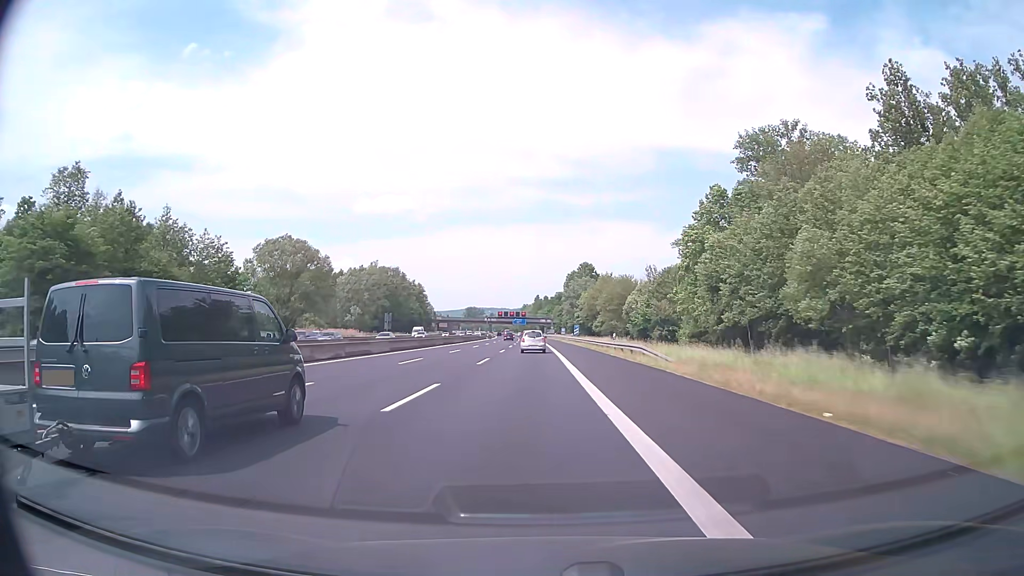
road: motorway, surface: asphalt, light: Day
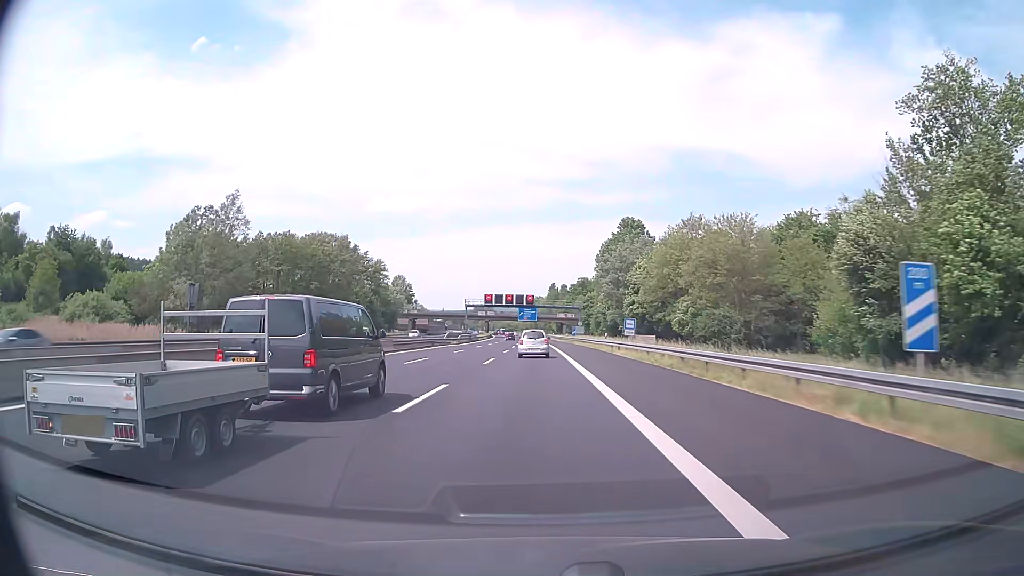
(-1.3, +90.3) m; -1°
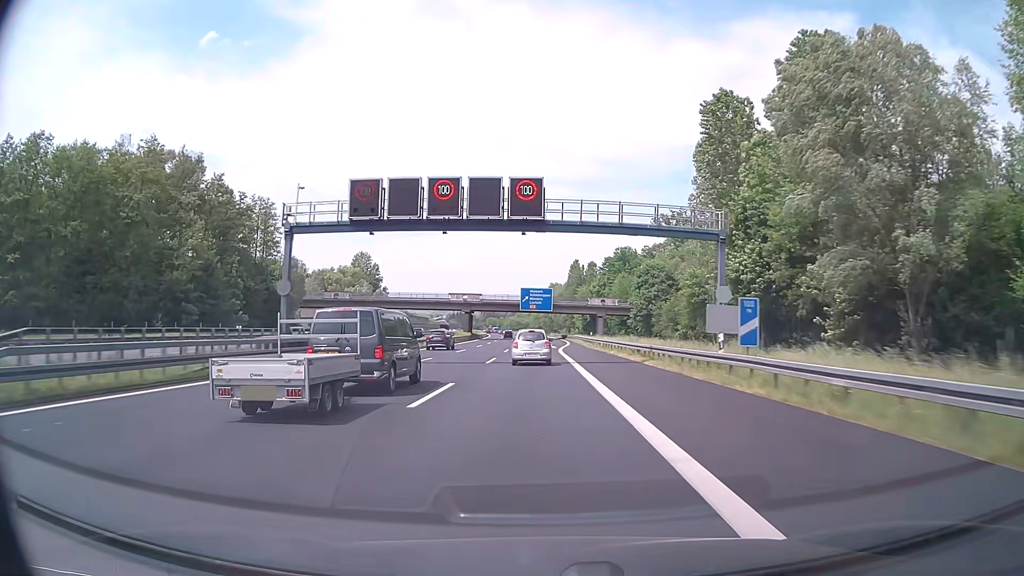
(-0.7, +89.5) m; -1°
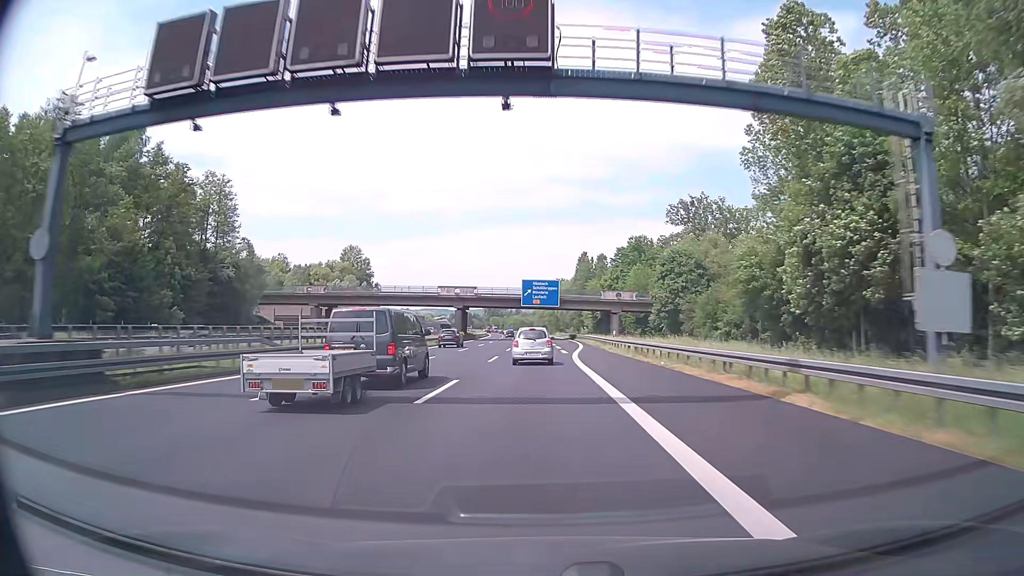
(-0.1, +17.7) m; 0°
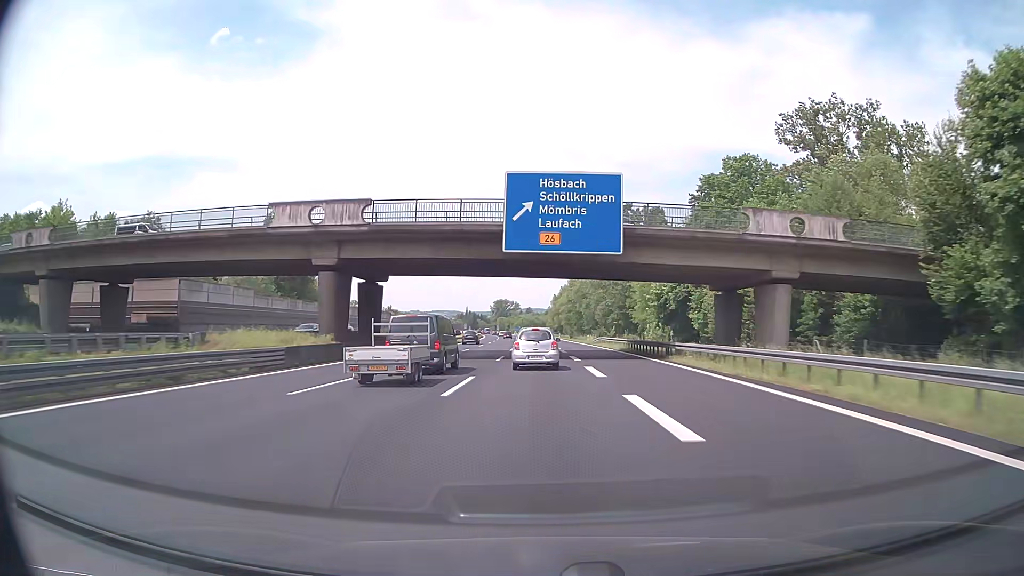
(-0.7, +70.3) m; -1°
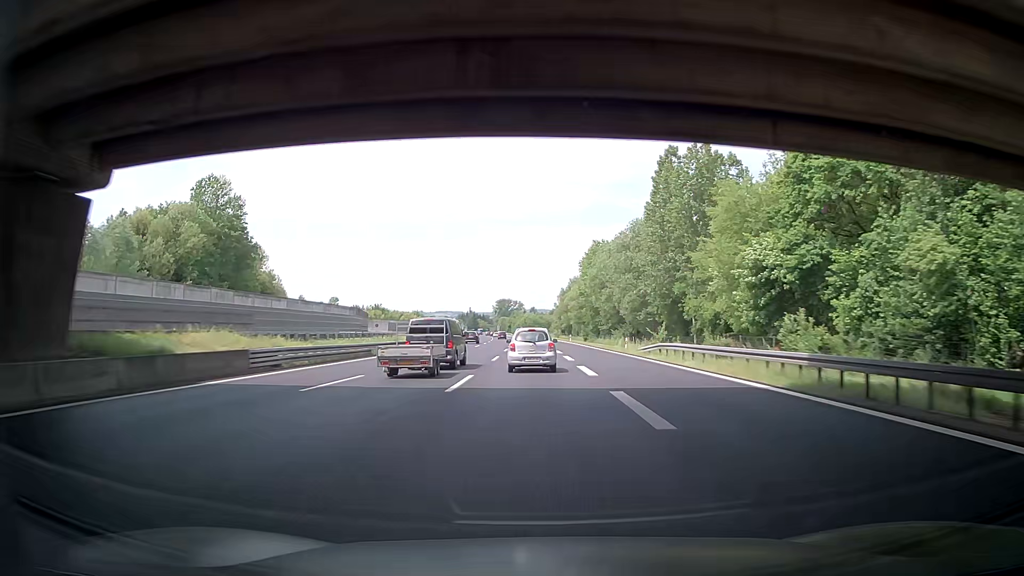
(-0.2, +34.8) m; -1°
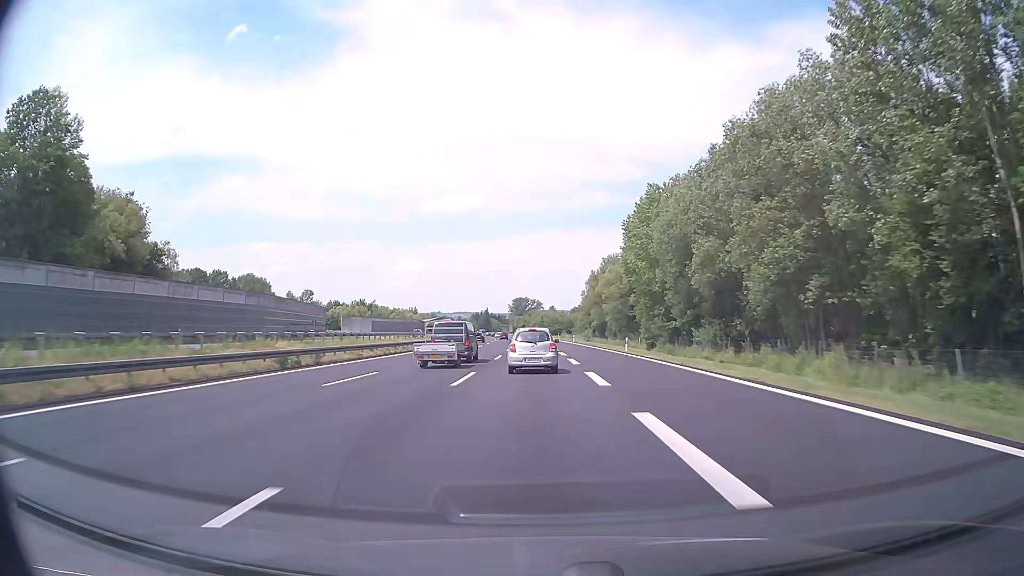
(-0.2, +52.2) m; -1°
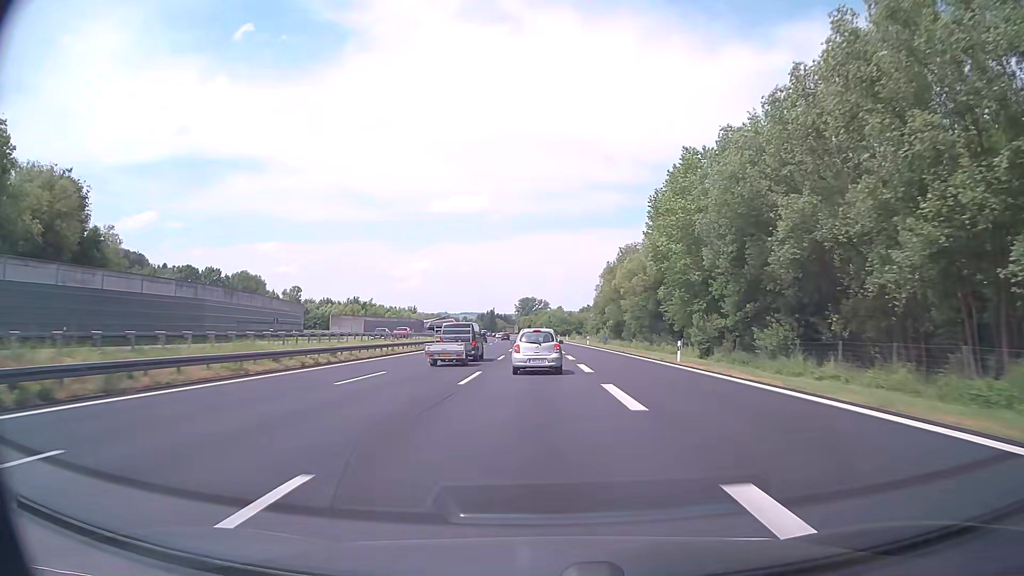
(-0.1, +17.4) m; -1°
(0, +10) (0, +20) (0, +30) (0, +40) (0, +50) (-1, +60) (-1, +70) (-1, +80) (-2, +90) (-2, +100) m
